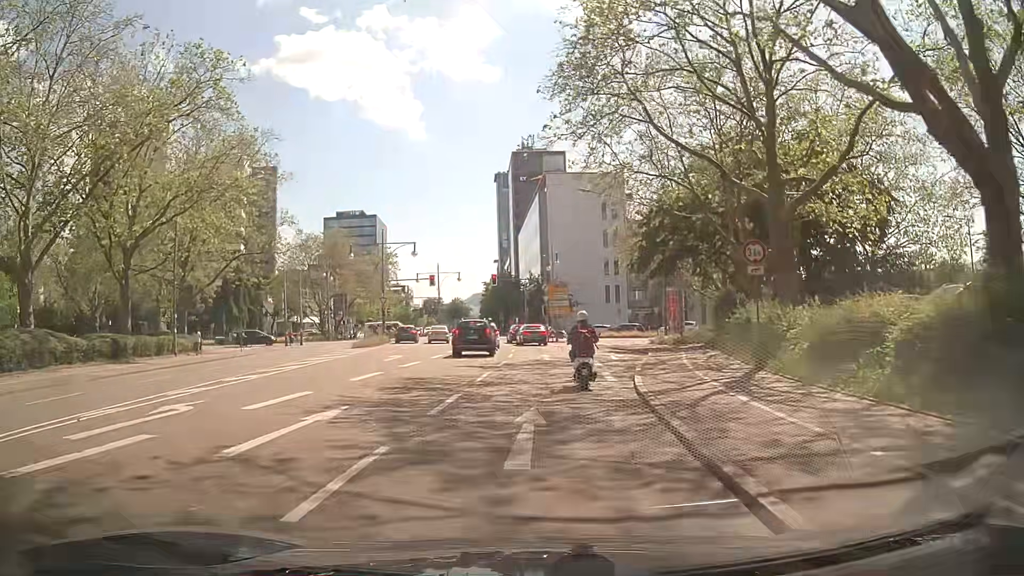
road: secondary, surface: asphalt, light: Day
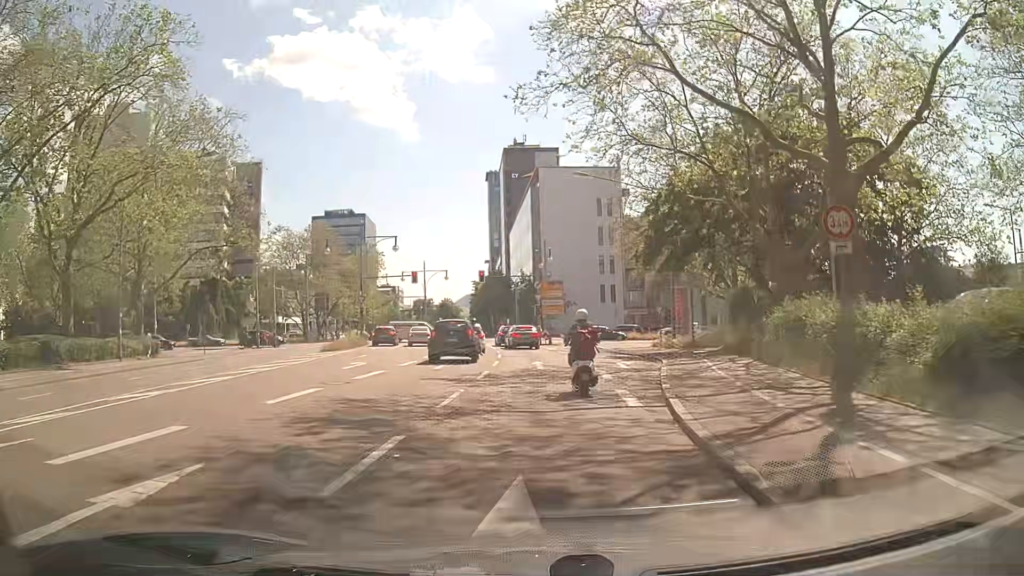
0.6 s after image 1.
(0.0, +5.1) m; 0°
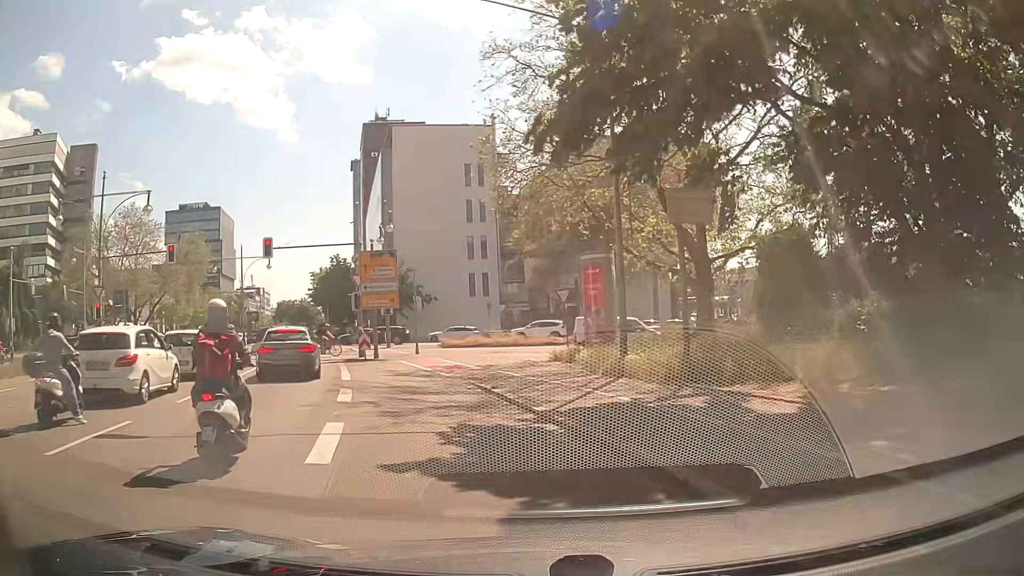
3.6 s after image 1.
(+2.8, +22.2) m; +12°
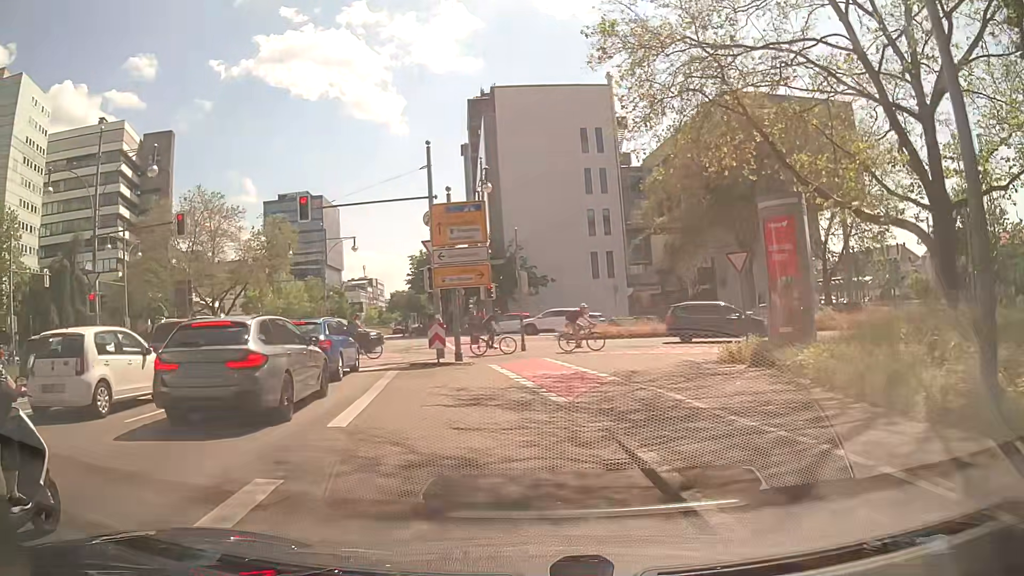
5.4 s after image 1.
(-1.0, +10.0) m; -13°
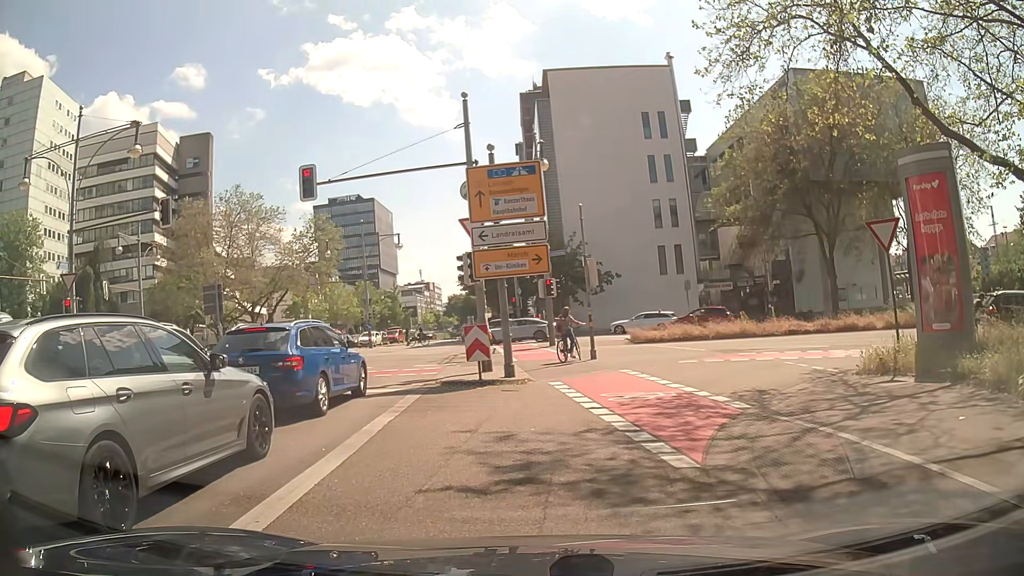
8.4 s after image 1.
(-0.1, +5.1) m; -5°
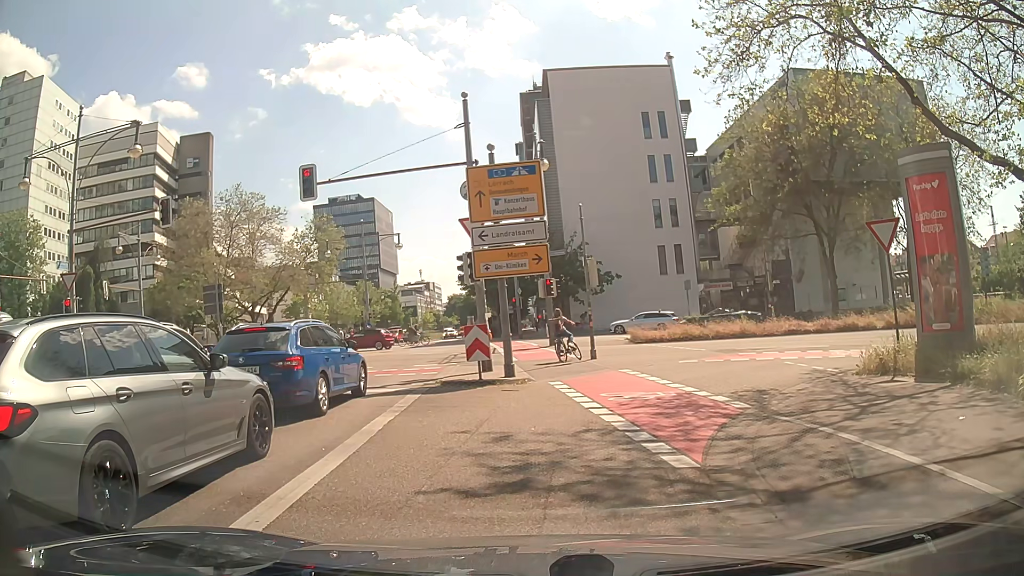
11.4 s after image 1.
(0.0, +0.1) m; 0°
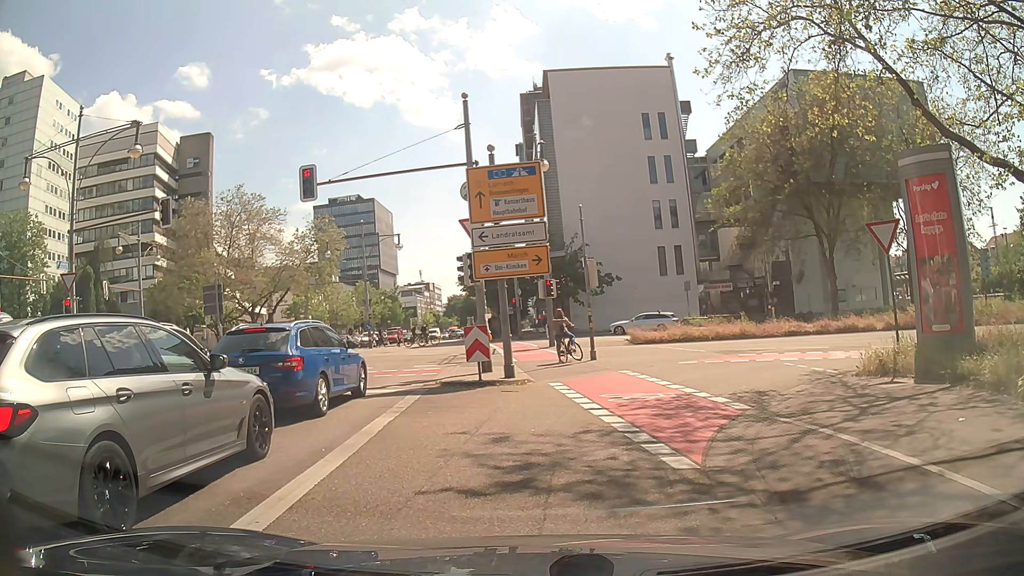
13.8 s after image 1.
(0.0, 0.0) m; 0°
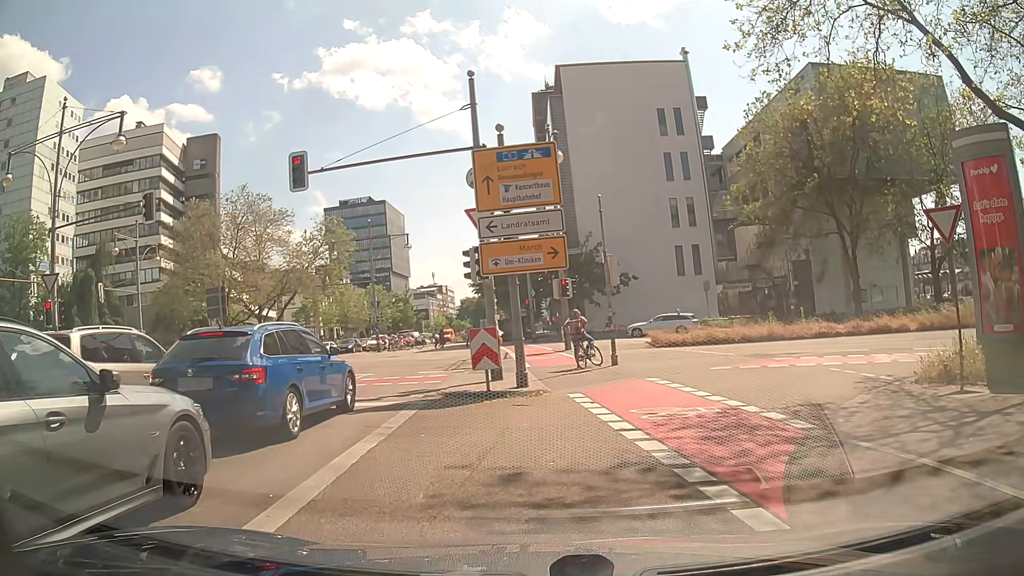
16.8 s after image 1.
(0.0, +2.0) m; 0°
